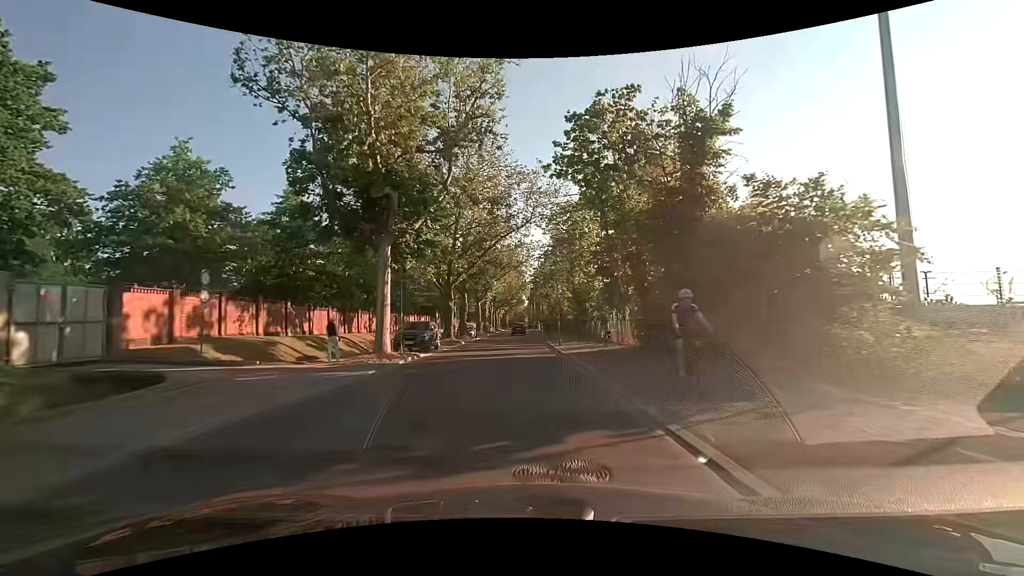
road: tertiary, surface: asphalt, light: Day
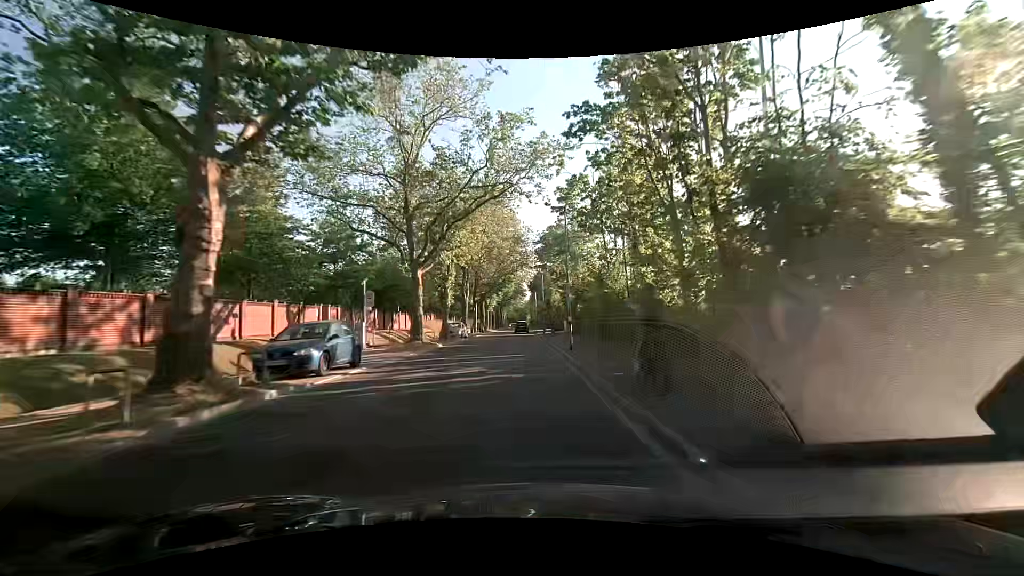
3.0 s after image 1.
(-0.7, +37.8) m; -1°
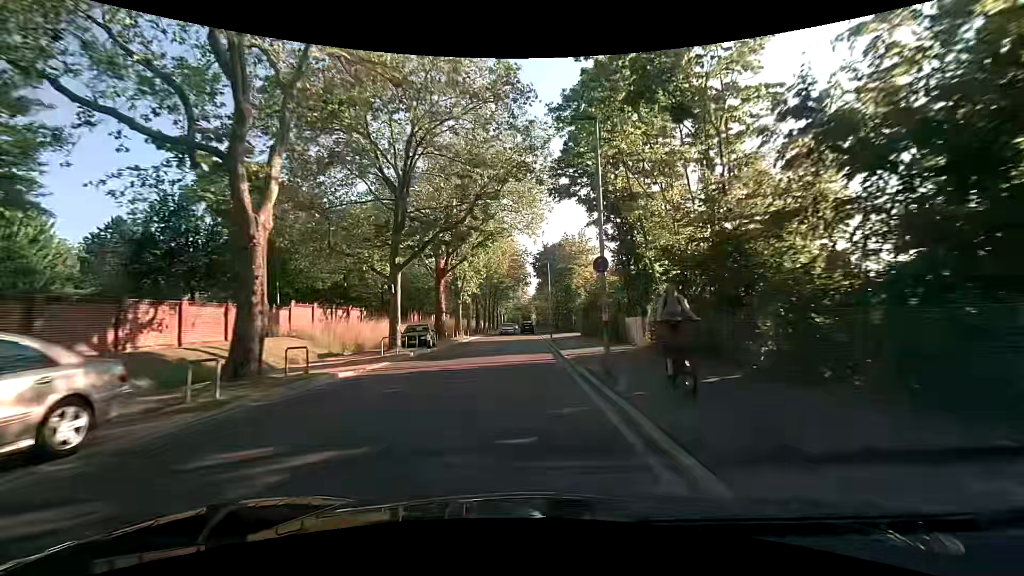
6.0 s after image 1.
(+0.1, +38.0) m; 0°
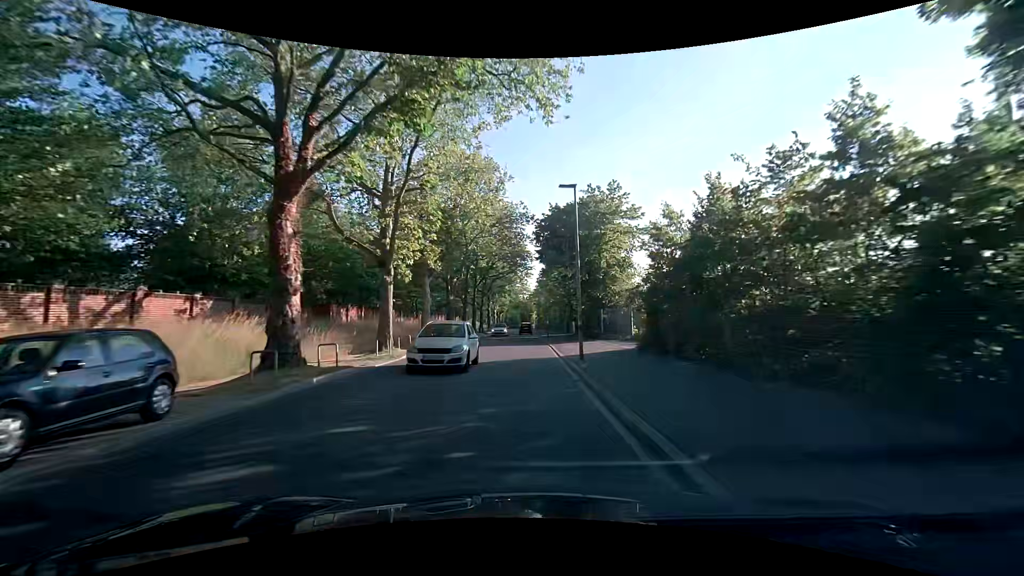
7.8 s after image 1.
(-0.1, +22.7) m; -1°
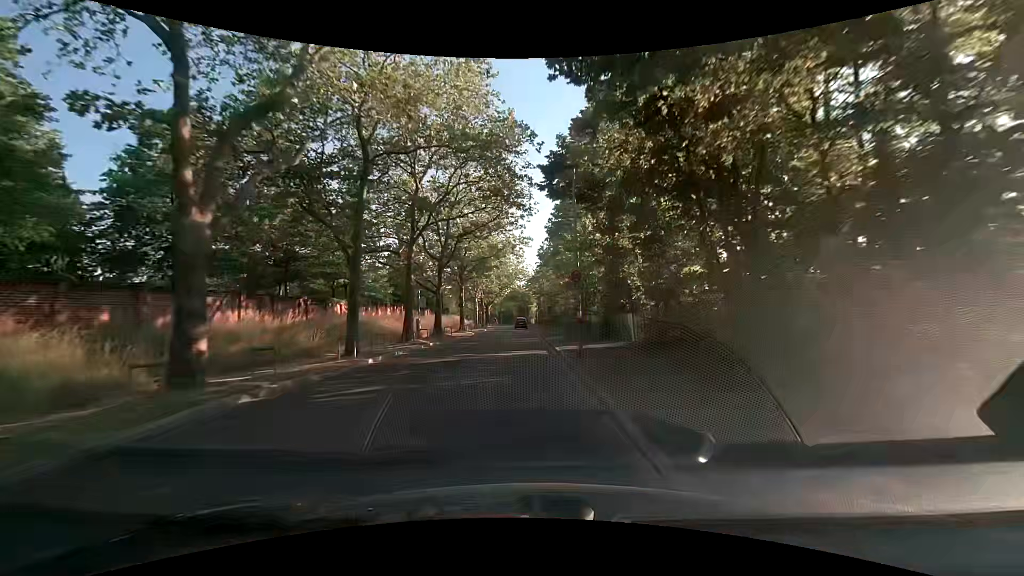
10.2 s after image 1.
(+0.4, +30.7) m; +1°
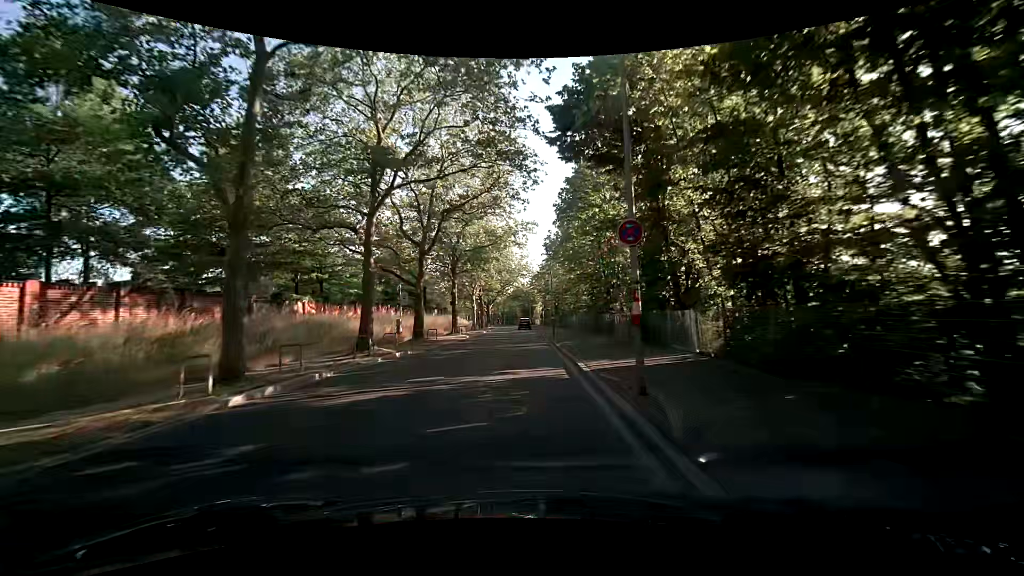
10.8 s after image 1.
(-0.1, +7.8) m; 0°
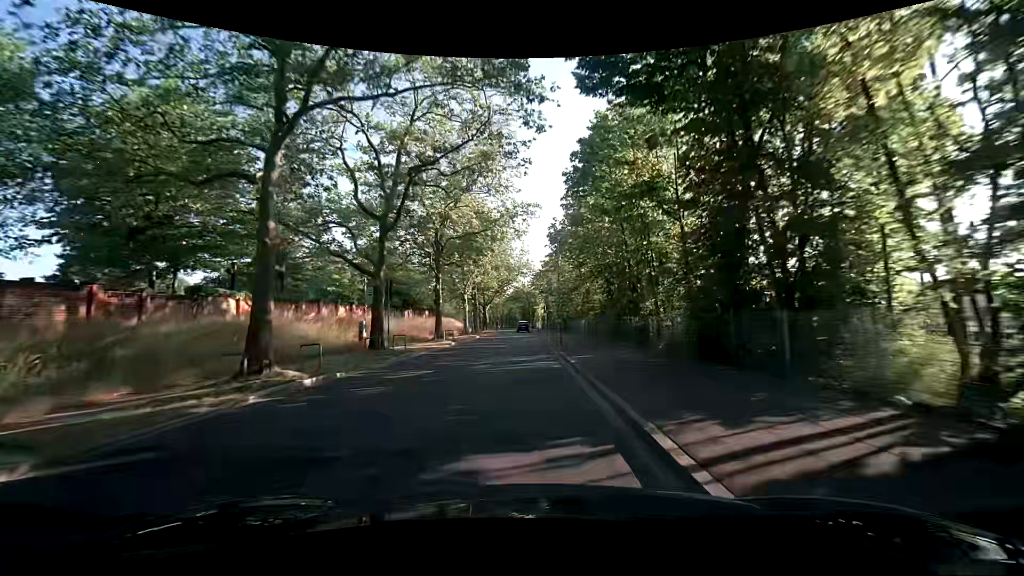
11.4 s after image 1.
(0.0, +7.8) m; 0°
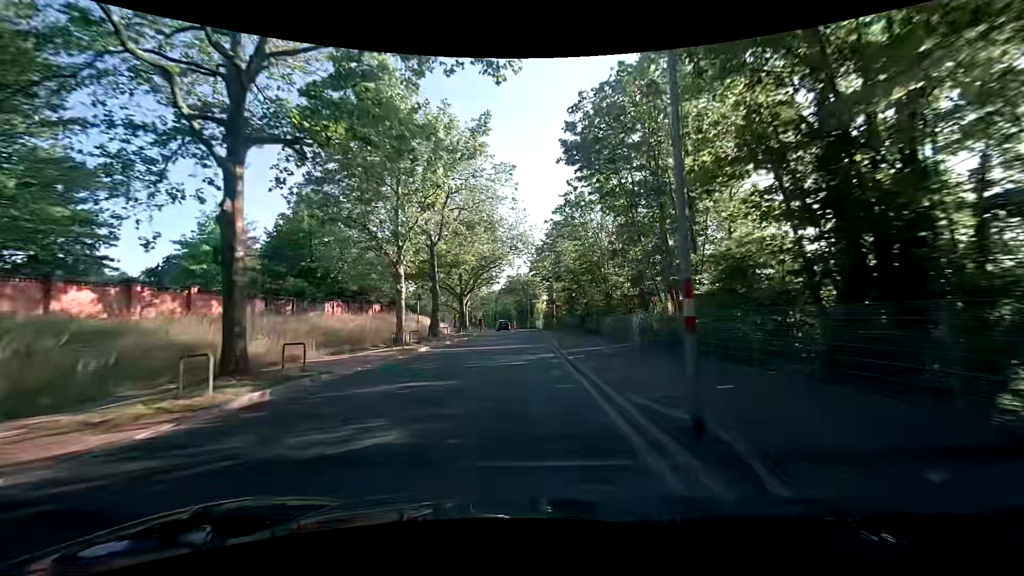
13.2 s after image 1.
(0.0, +23.8) m; 0°
(0, +10) (0, +20) (0, +30) (0, +40) (-1, +50) (-1, +60) (-2, +70) (-4, +80) (-5, +90) (-7, +100) m
